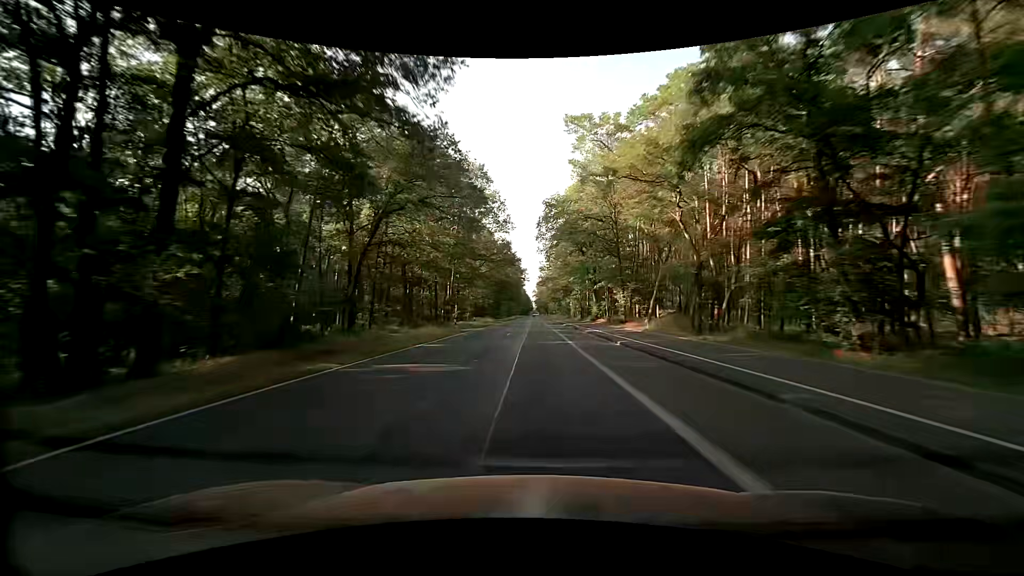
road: secondary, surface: asphalt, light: Day
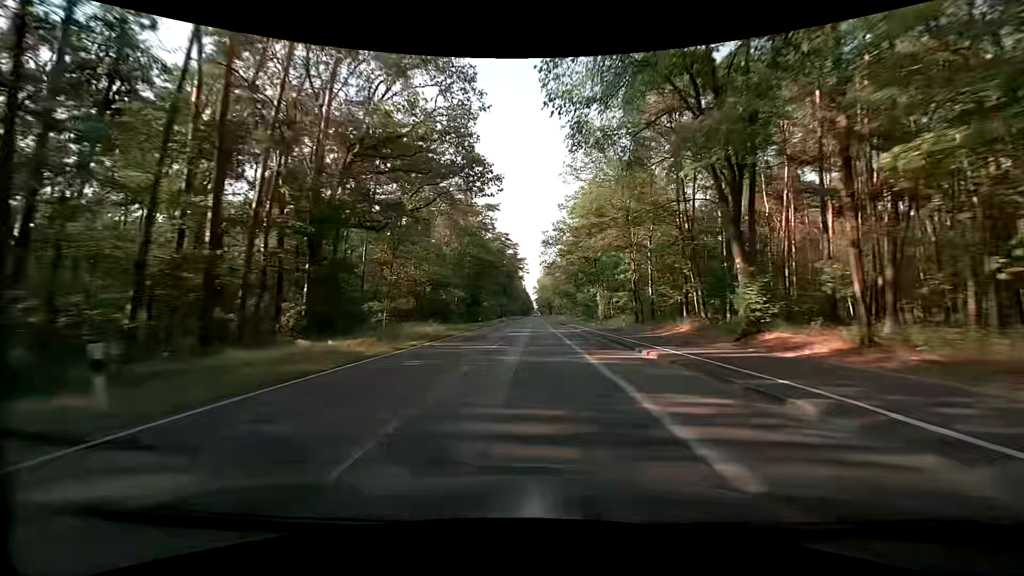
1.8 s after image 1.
(+0.1, +47.4) m; 0°
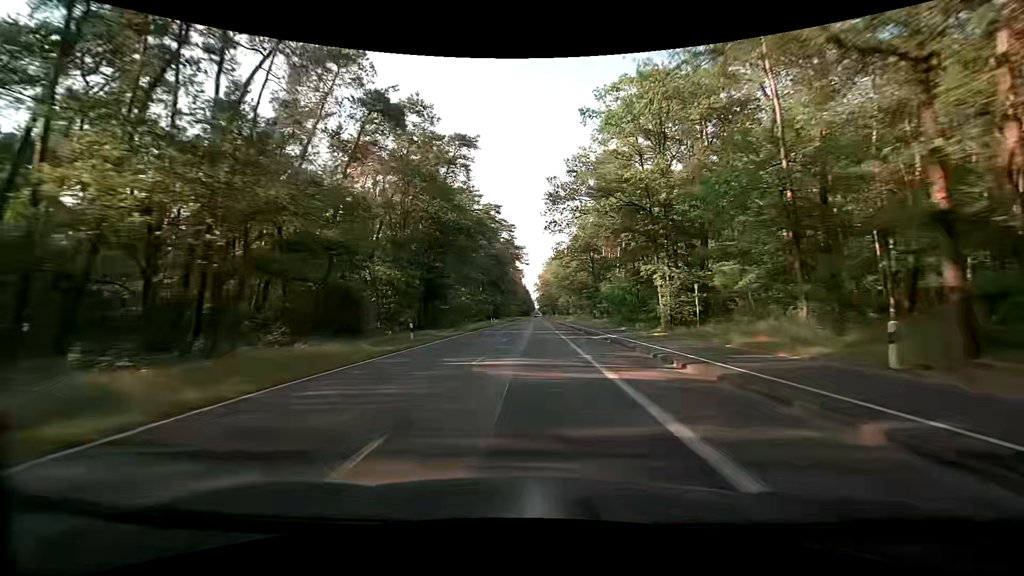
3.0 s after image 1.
(+0.1, +31.6) m; 0°
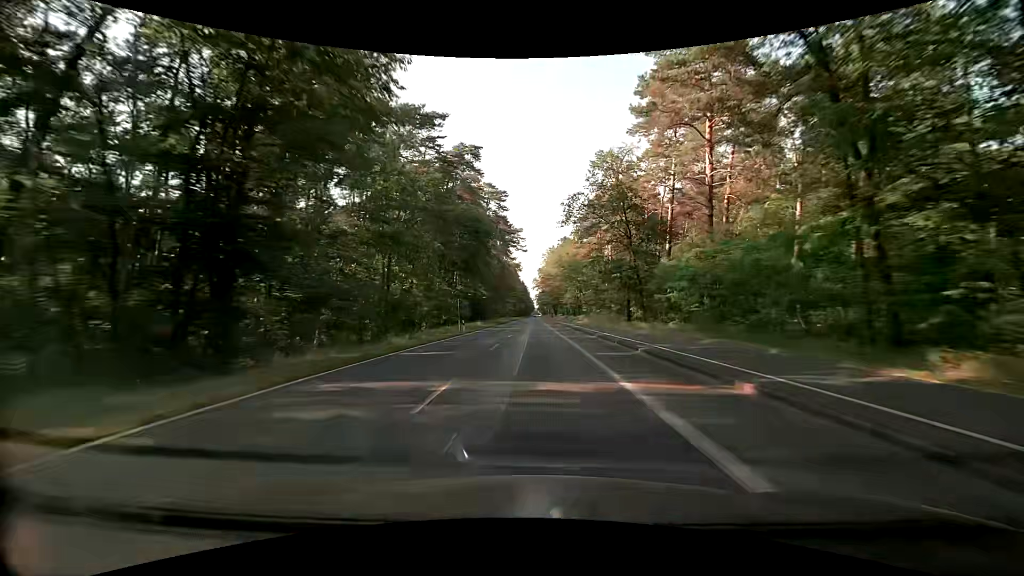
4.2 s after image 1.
(0.0, +31.6) m; 0°
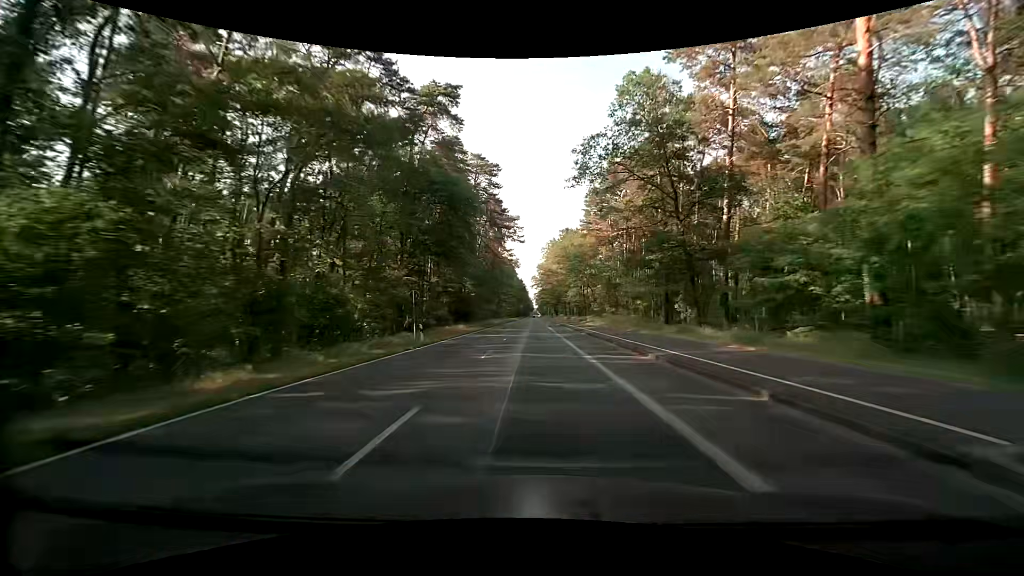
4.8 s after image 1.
(-0.1, +15.8) m; 0°
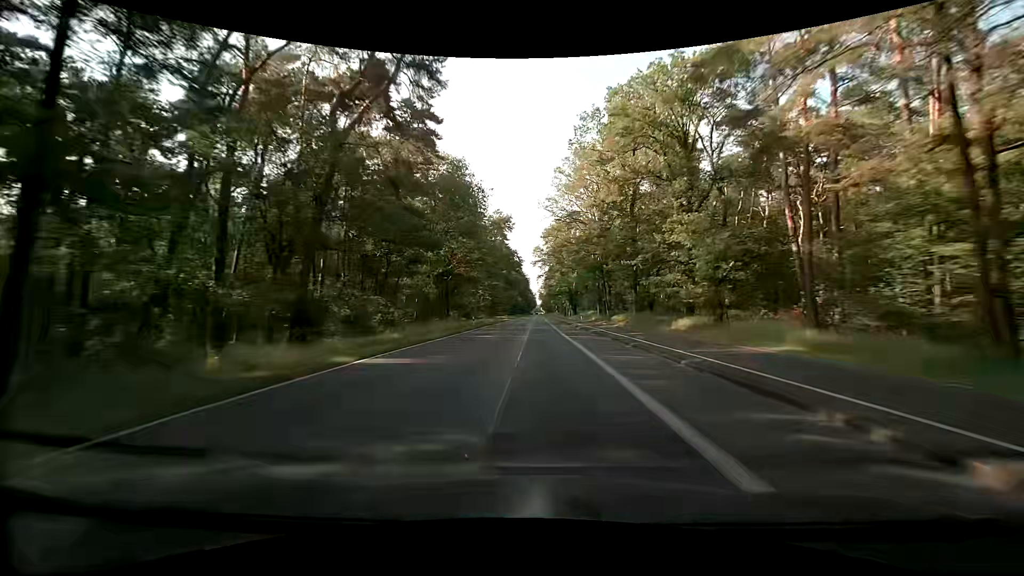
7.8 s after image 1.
(-0.1, +79.0) m; -1°
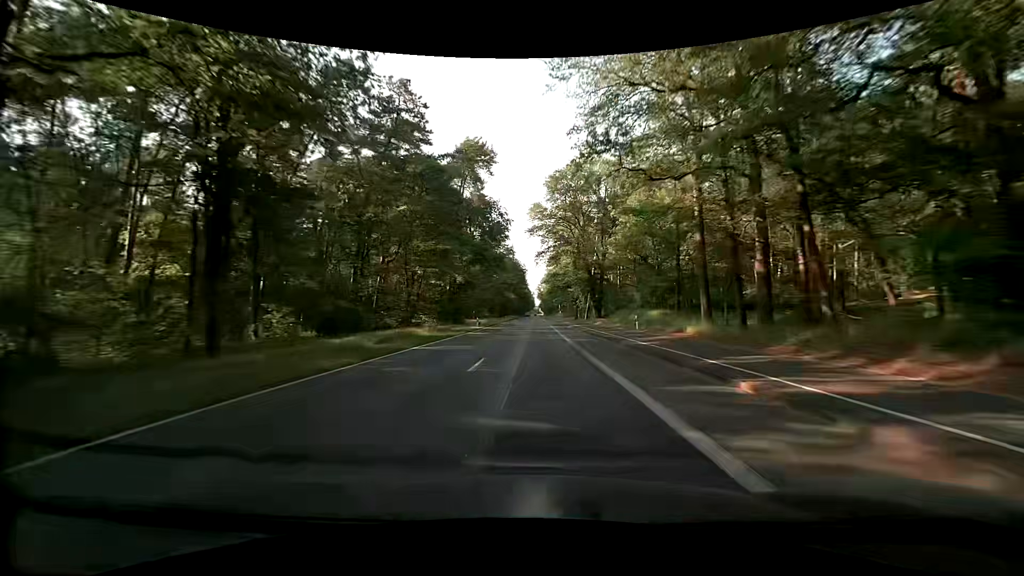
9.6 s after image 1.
(+0.3, +47.3) m; +1°
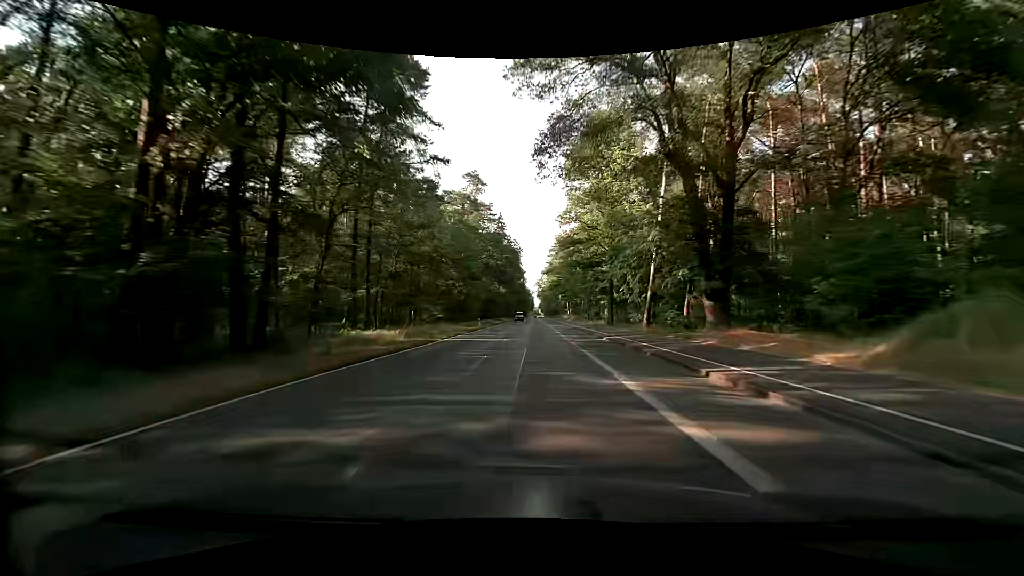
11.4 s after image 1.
(0.0, +47.4) m; +1°
(0, +10) (0, +20) (0, +30) (0, +40) (-1, +50) (-1, +60) (-1, +70) (-1, +80) (-1, +90) (-1, +100) m
